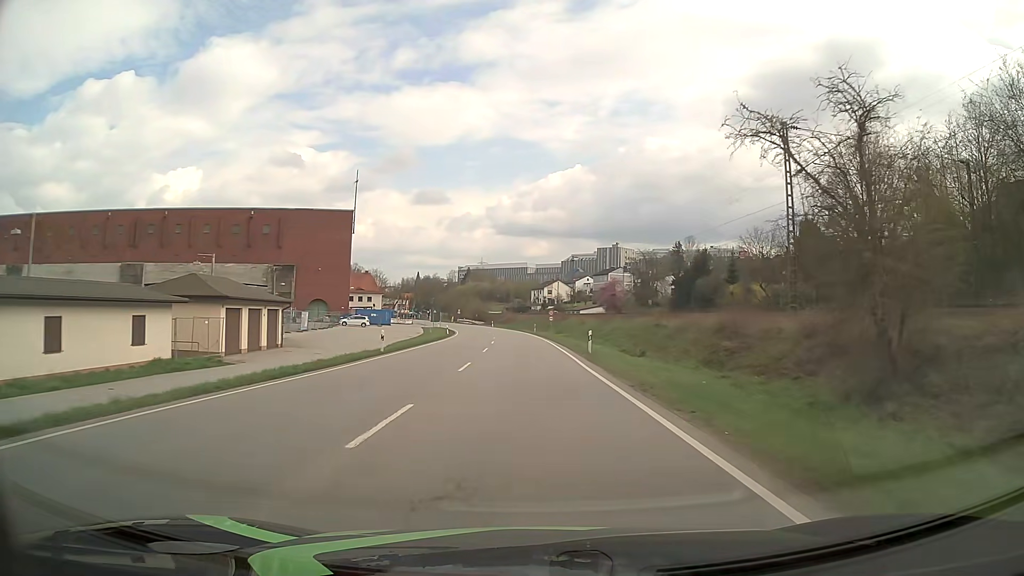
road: primary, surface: asphalt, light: Day
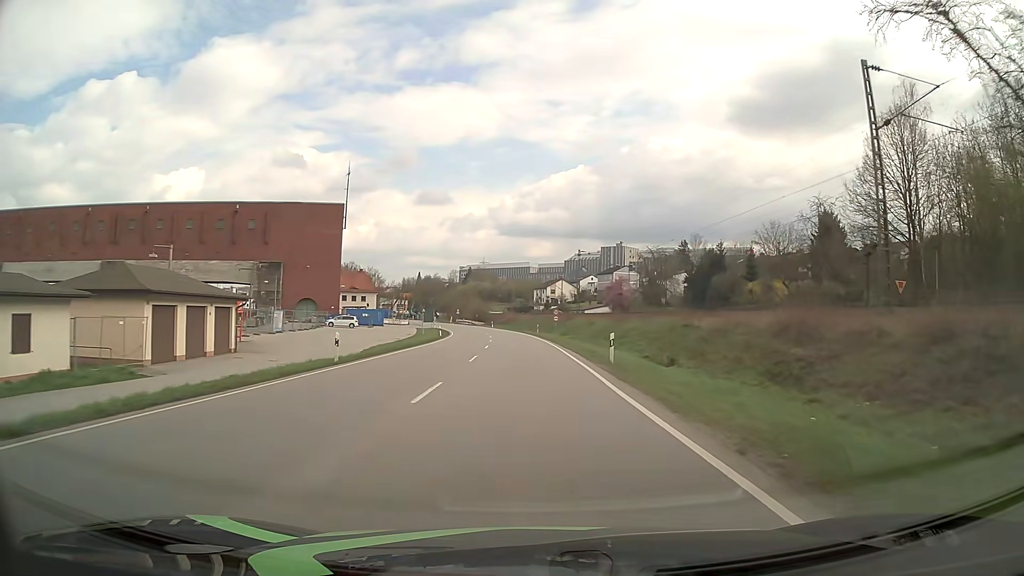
(0.0, +7.8) m; 0°
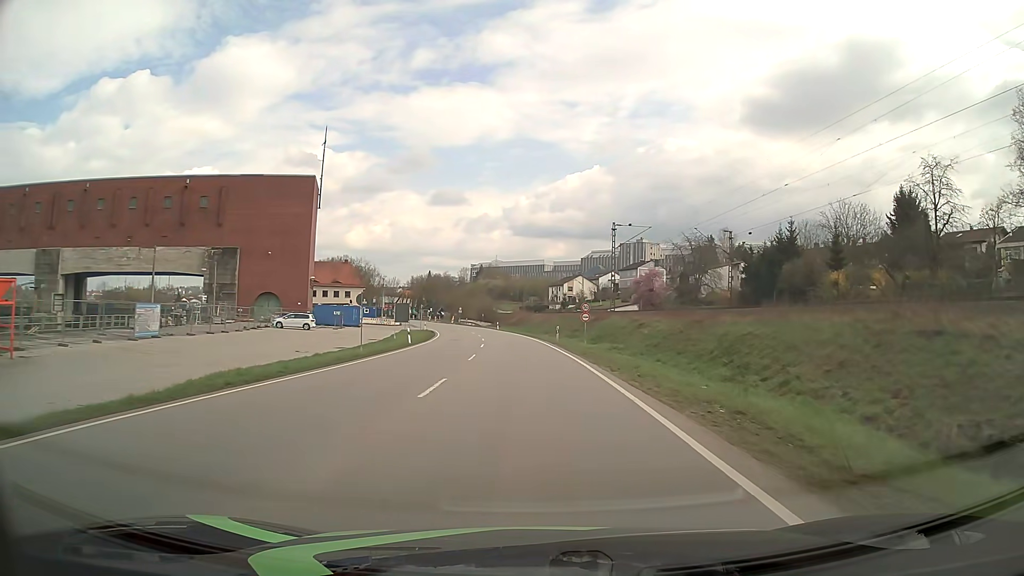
(-0.1, +23.4) m; -1°
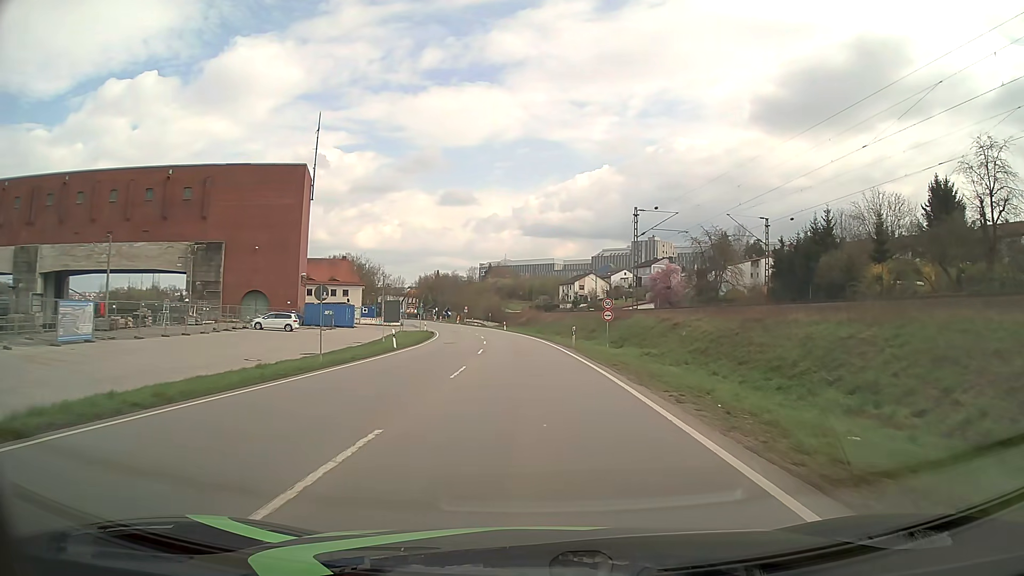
(-0.1, +7.8) m; -1°
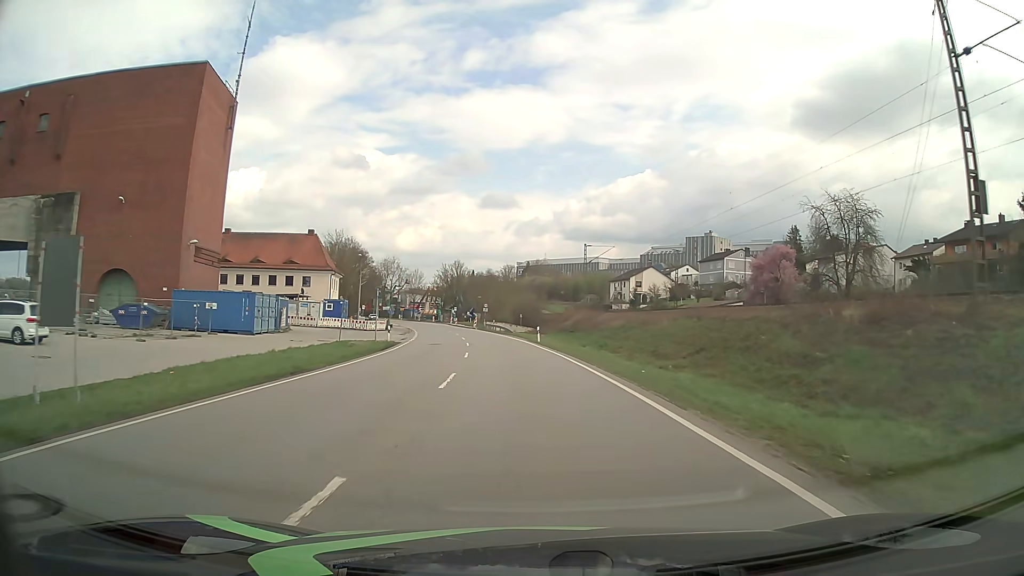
(-1.3, +38.7) m; -4°
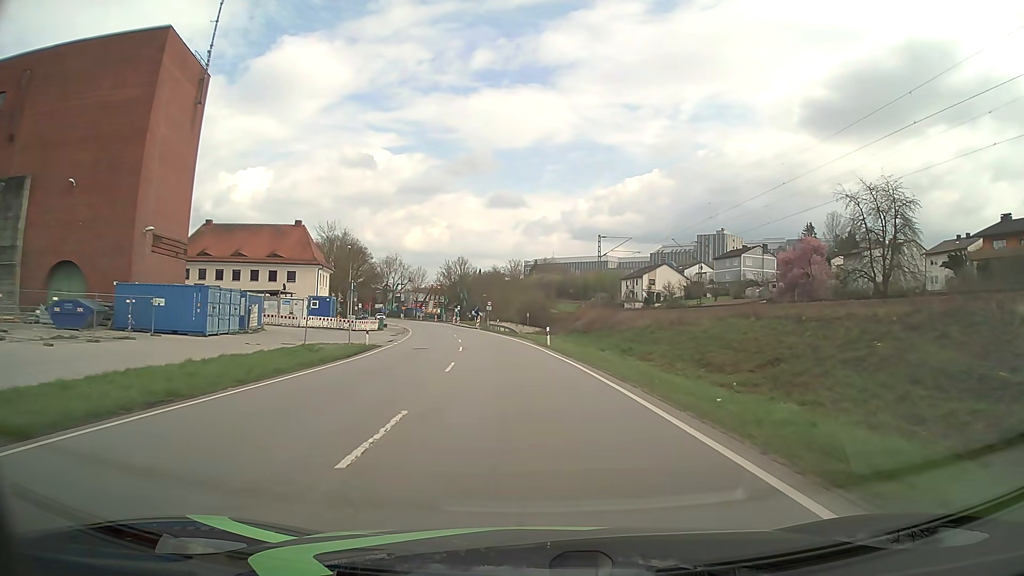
(0.0, +7.7) m; -1°
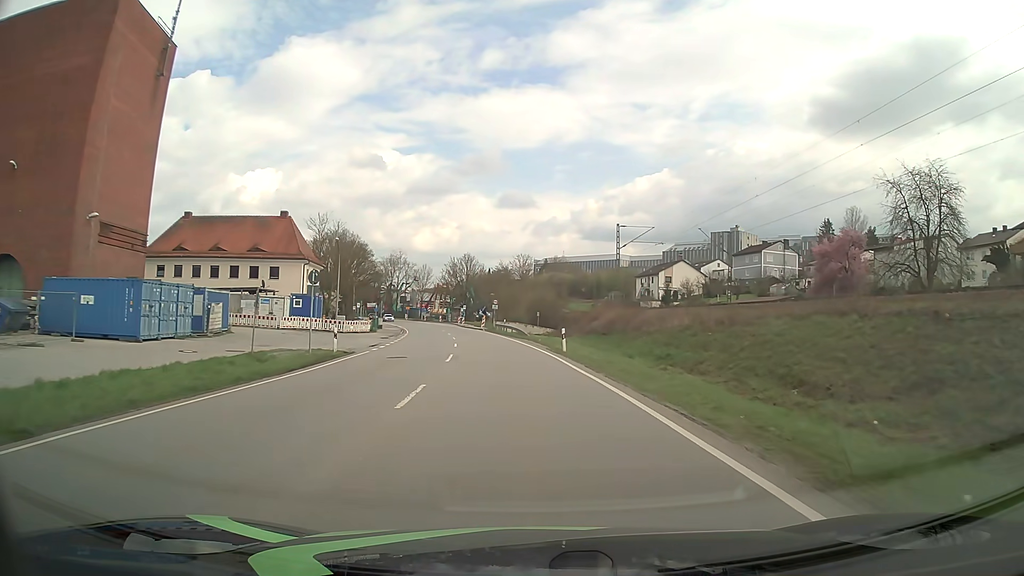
(0.0, +7.8) m; -1°
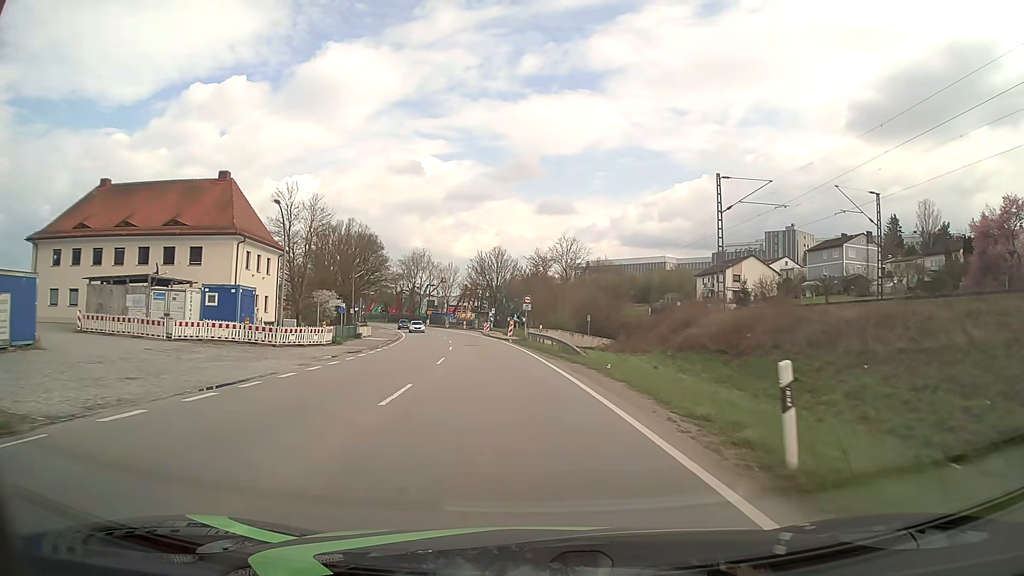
(-0.7, +23.3) m; -3°
